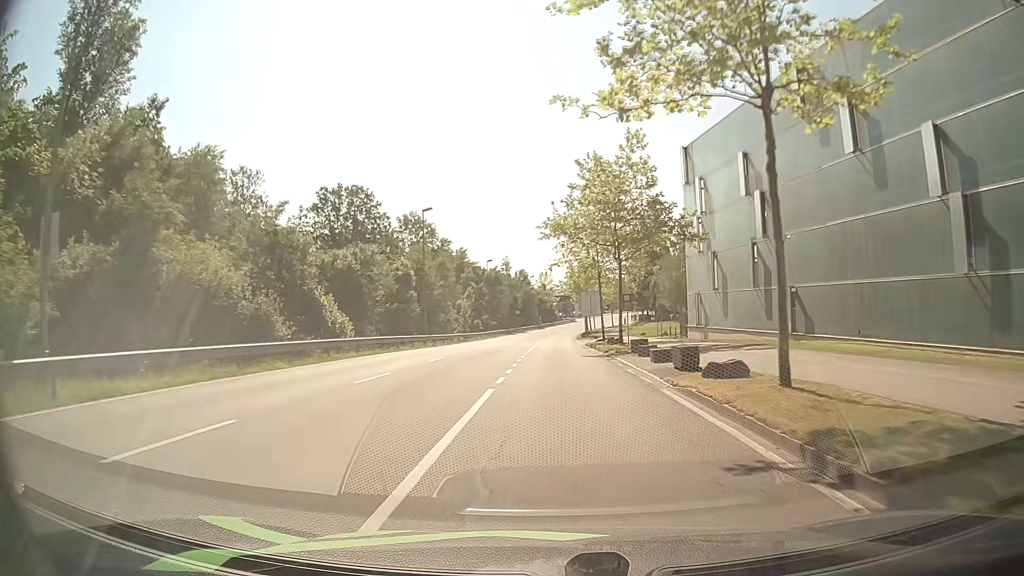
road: secondary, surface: asphalt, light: Day
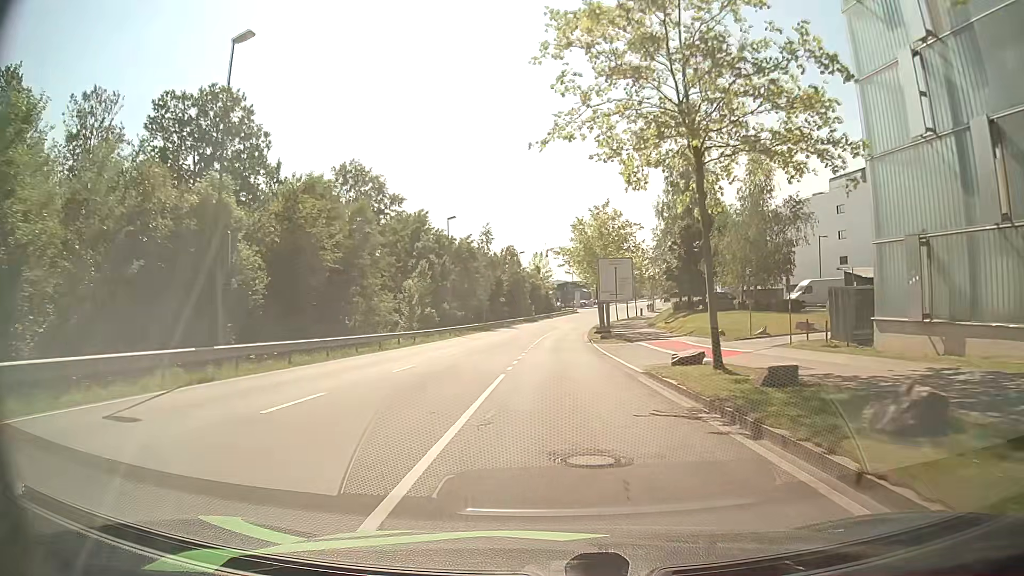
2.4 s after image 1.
(+0.3, +31.8) m; 0°
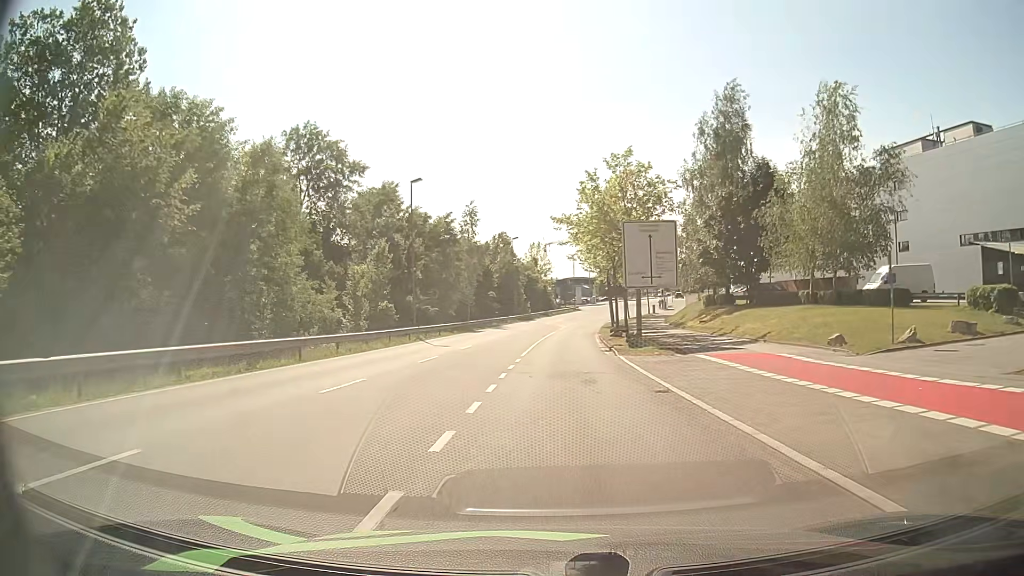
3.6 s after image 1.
(+0.1, +15.2) m; +1°
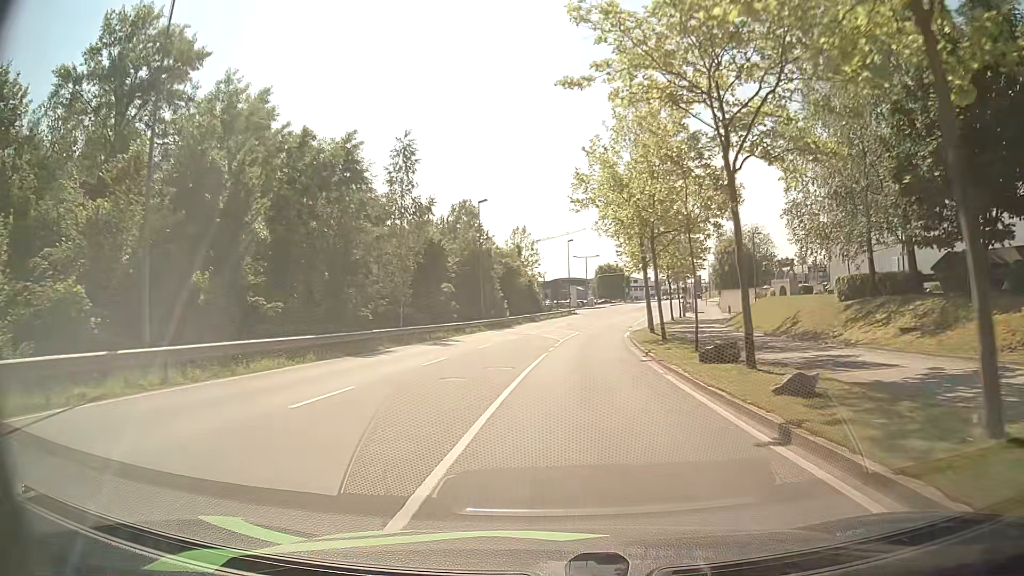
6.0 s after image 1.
(0.0, +29.2) m; +1°
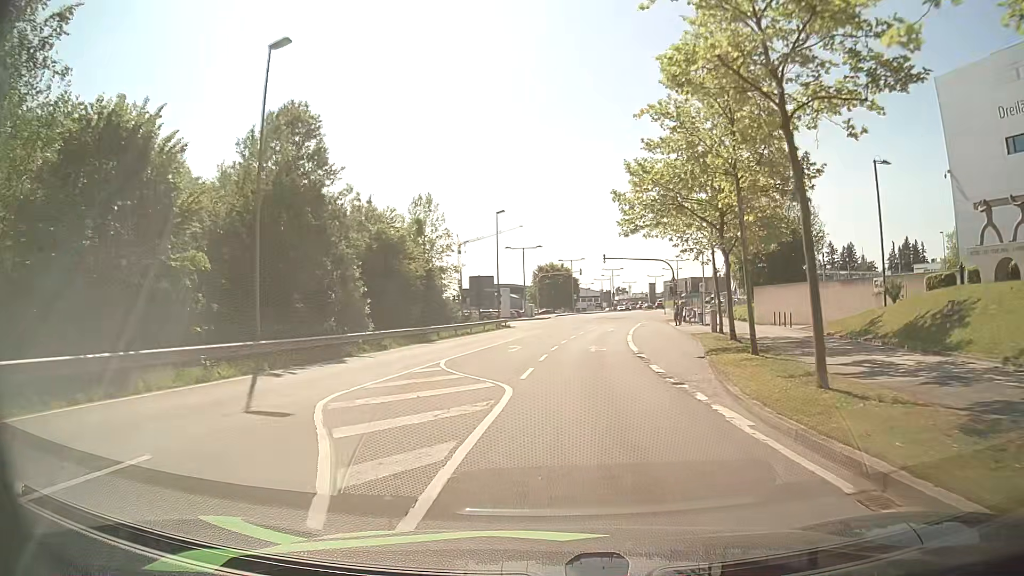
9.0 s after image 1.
(+1.4, +33.6) m; +6°
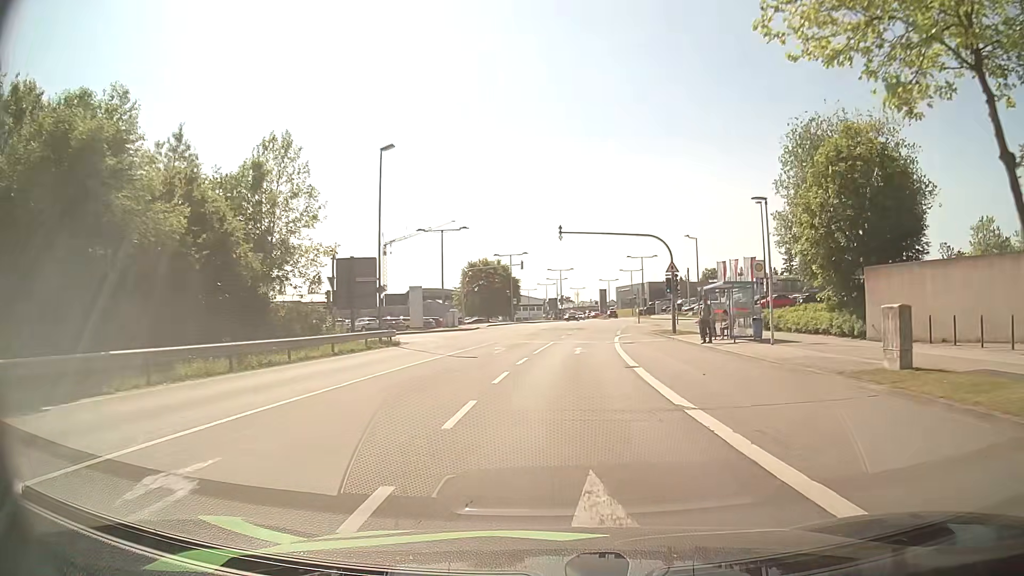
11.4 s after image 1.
(+0.8, +25.0) m; +4°
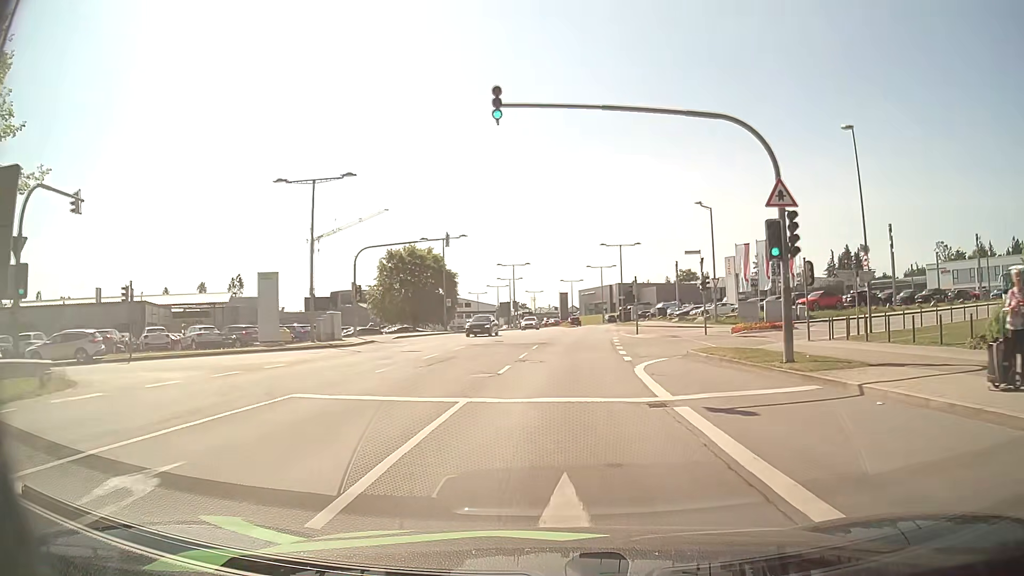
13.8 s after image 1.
(+0.9, +25.3) m; +4°
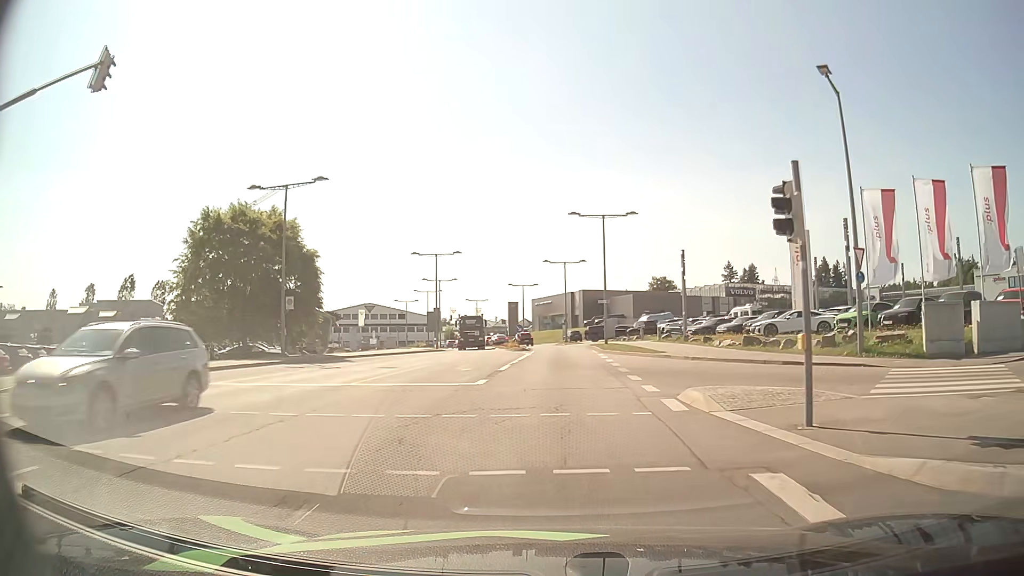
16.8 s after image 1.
(+1.1, +31.4) m; +4°
(0, +10) (0, +20) (0, +30) (0, +40) (0, +50) (0, +60) (-1, +70) (-3, +80) (-6, +89) (-9, +99) m
